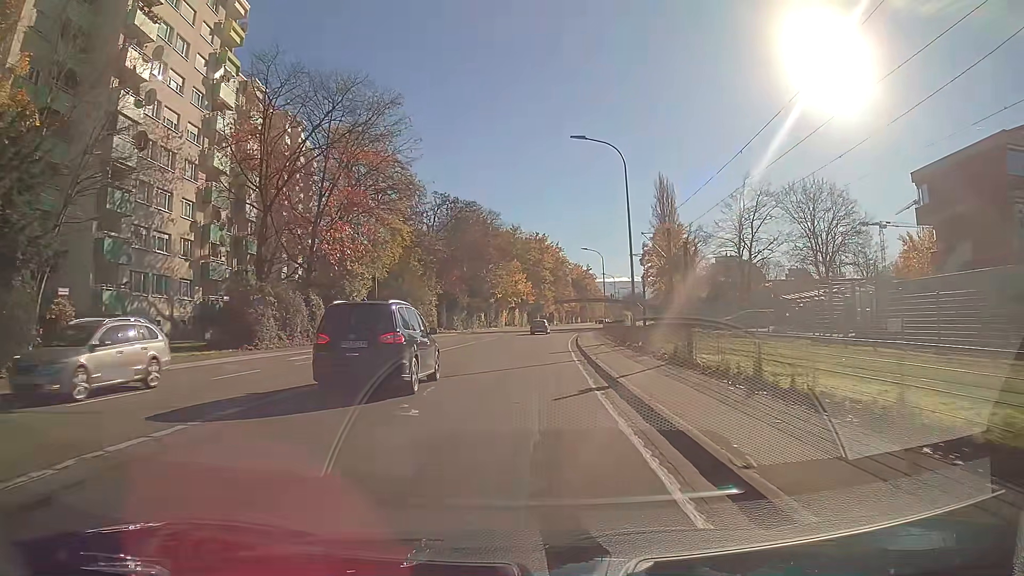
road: secondary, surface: asphalt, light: Day
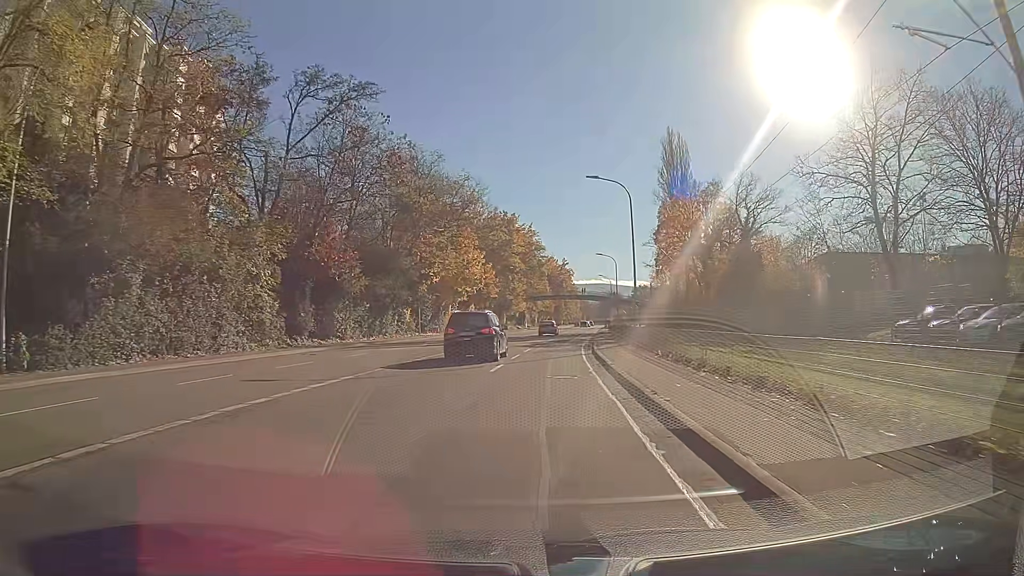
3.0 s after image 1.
(+0.8, +37.4) m; +3°
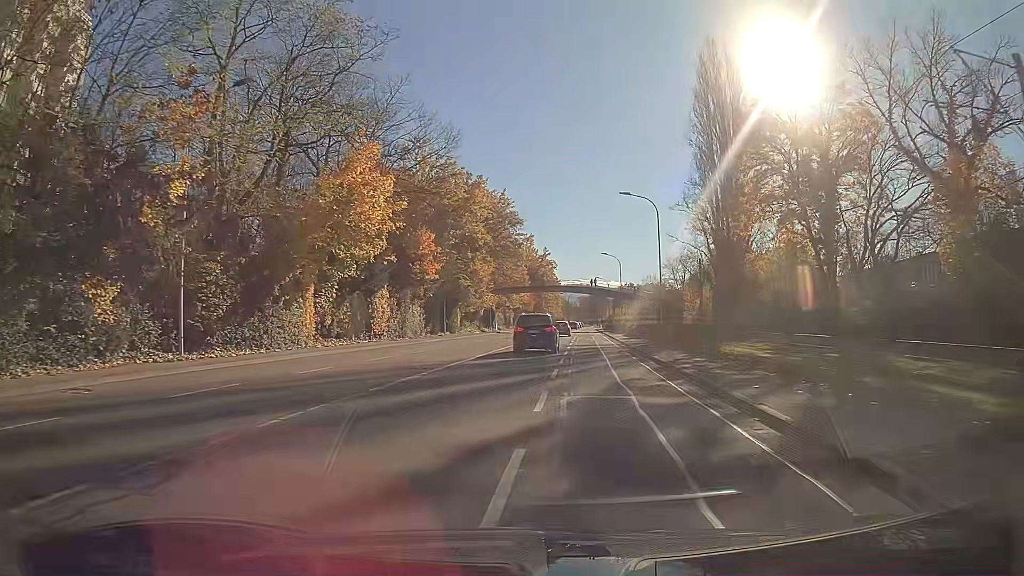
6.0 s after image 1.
(+0.7, +38.2) m; +2°
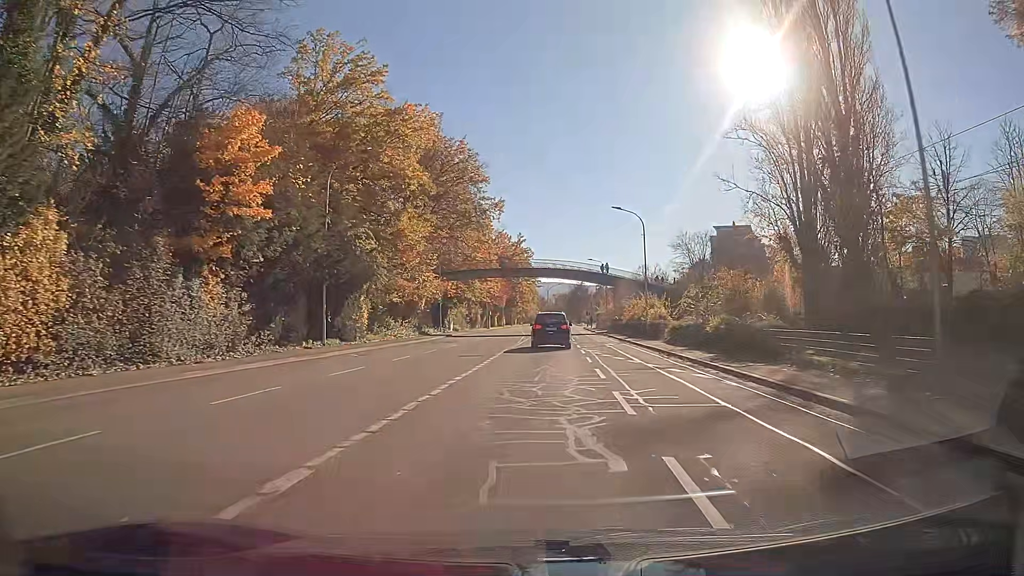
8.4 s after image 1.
(+0.4, +30.5) m; +2°
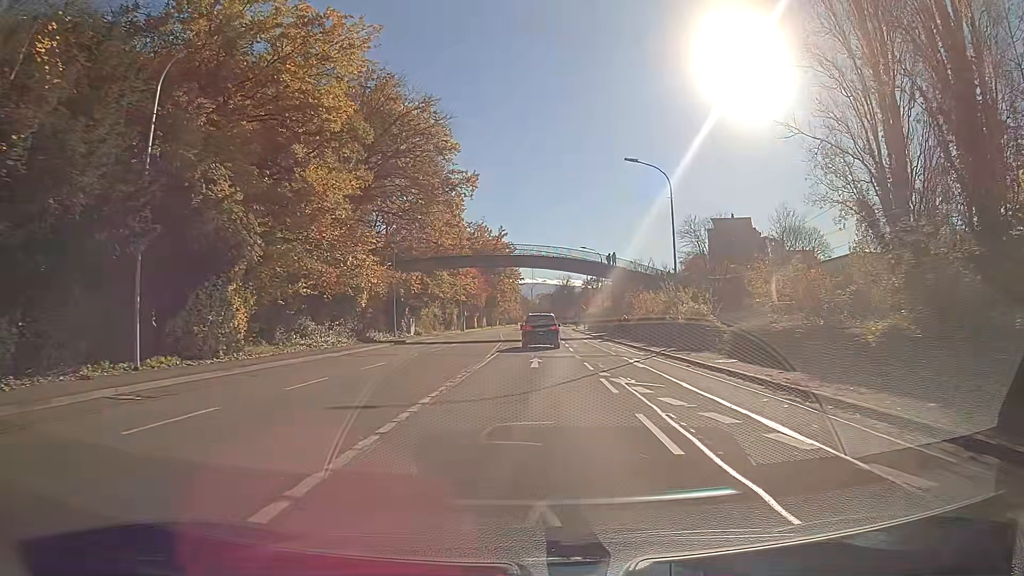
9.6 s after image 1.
(+0.2, +14.7) m; +1°
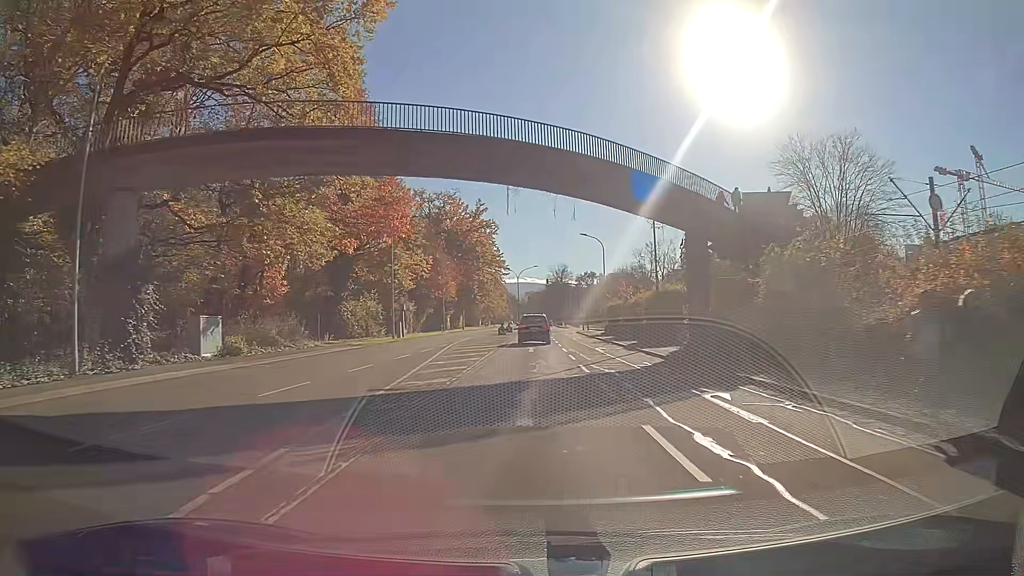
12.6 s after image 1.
(+0.4, +36.8) m; +1°
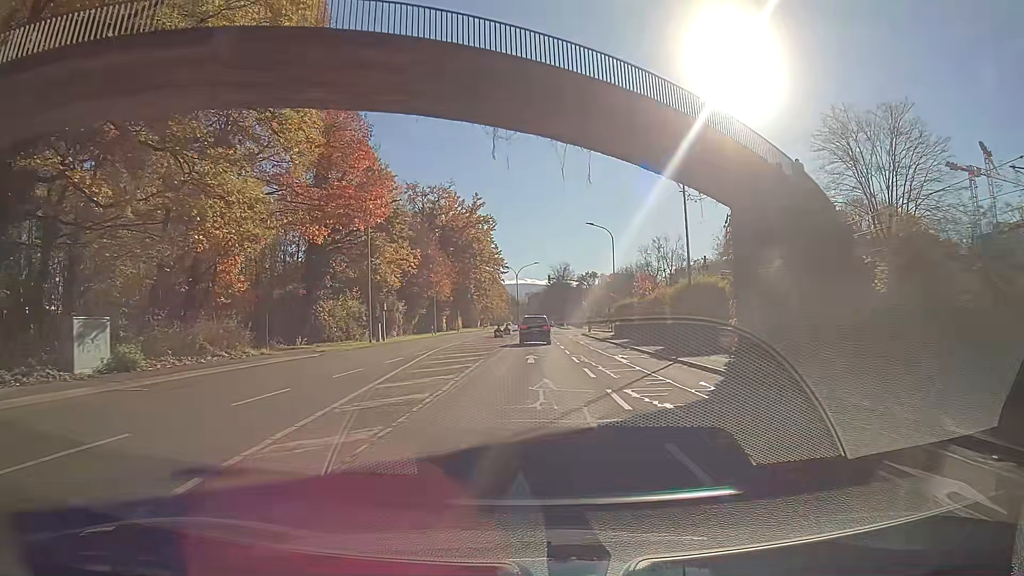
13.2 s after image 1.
(0.0, +7.4) m; 0°
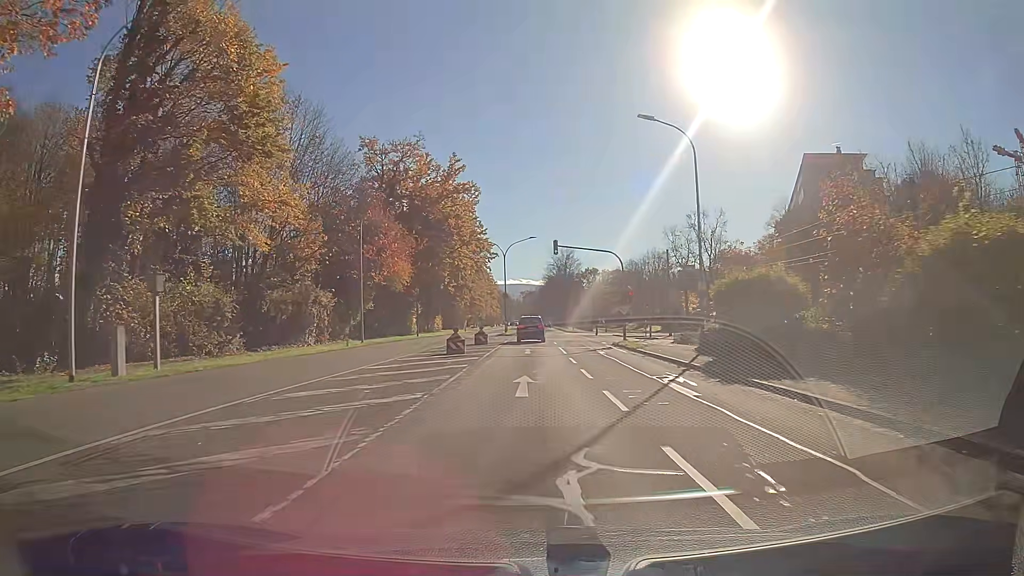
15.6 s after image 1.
(0.0, +30.0) m; 0°
(0, +10) (0, +20) (0, +30) (0, +40) (0, +50) (+1, +60) (+1, +70) (+2, +80) (+3, +90) (+3, +100) m
